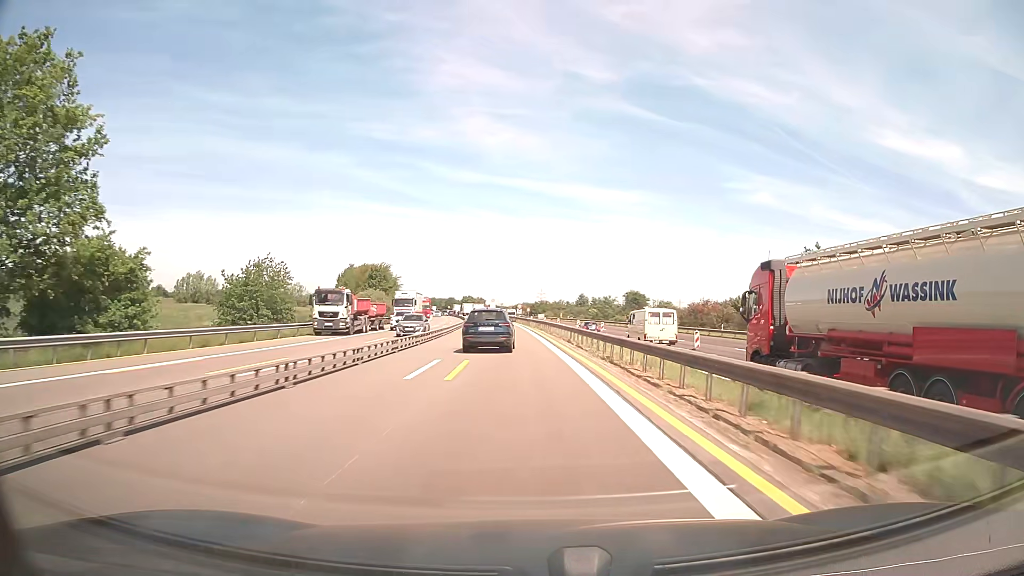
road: motorway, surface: asphalt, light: Day
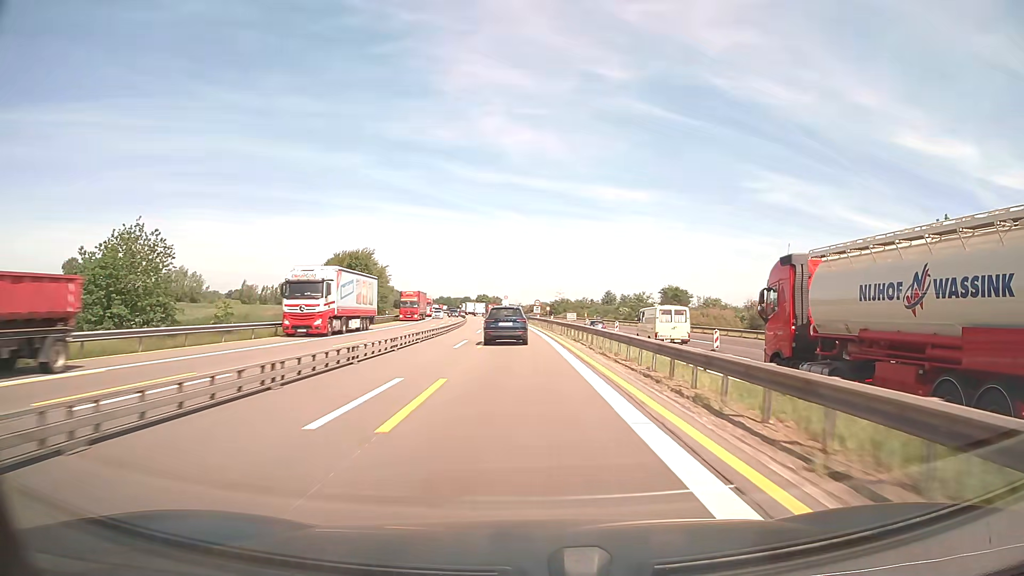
(-0.3, +25.0) m; -2°
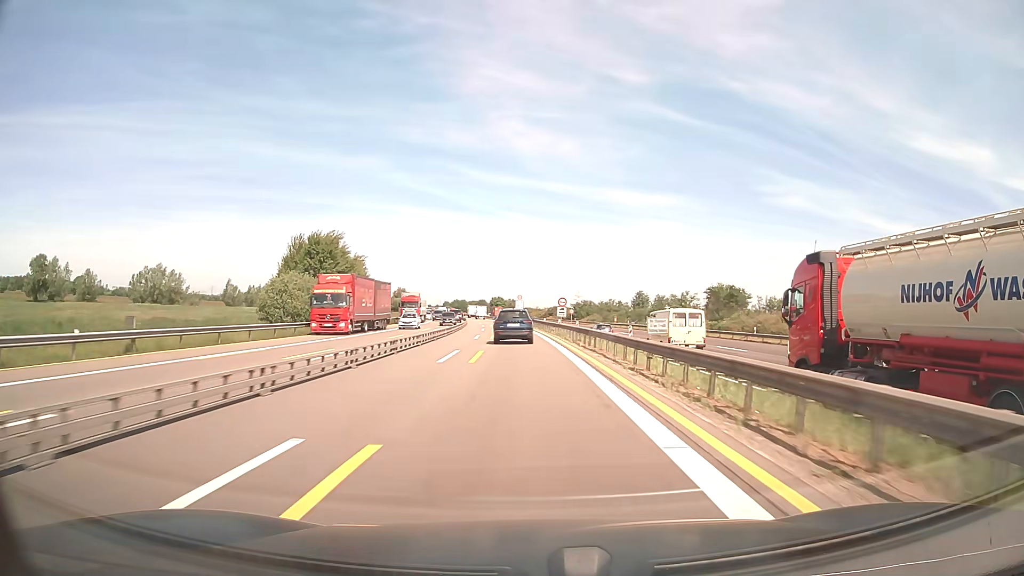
(-0.3, +24.9) m; -1°
(0, +10) (0, +20) (0, +30) (-1, +40) (-1, +50) (-1, +60) (-2, +70) (-3, +80) (-4, +90) (-5, +100) m
